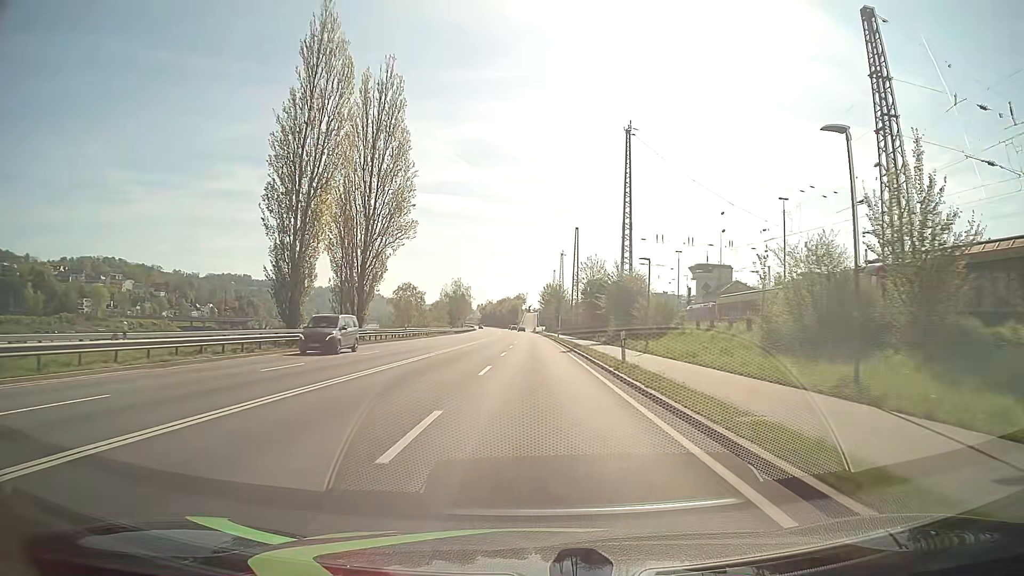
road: primary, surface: asphalt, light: Day
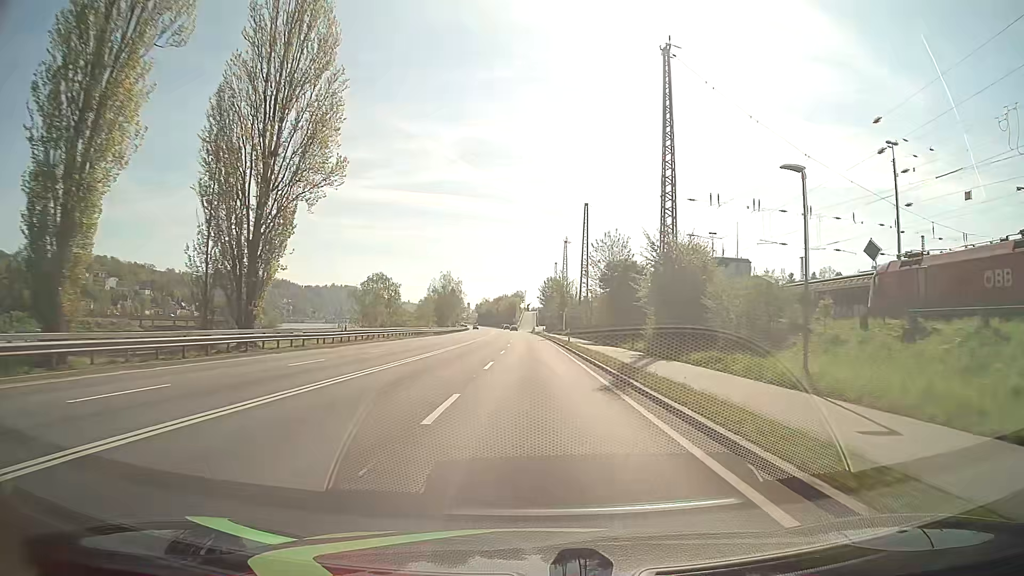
(0.0, +21.5) m; 0°
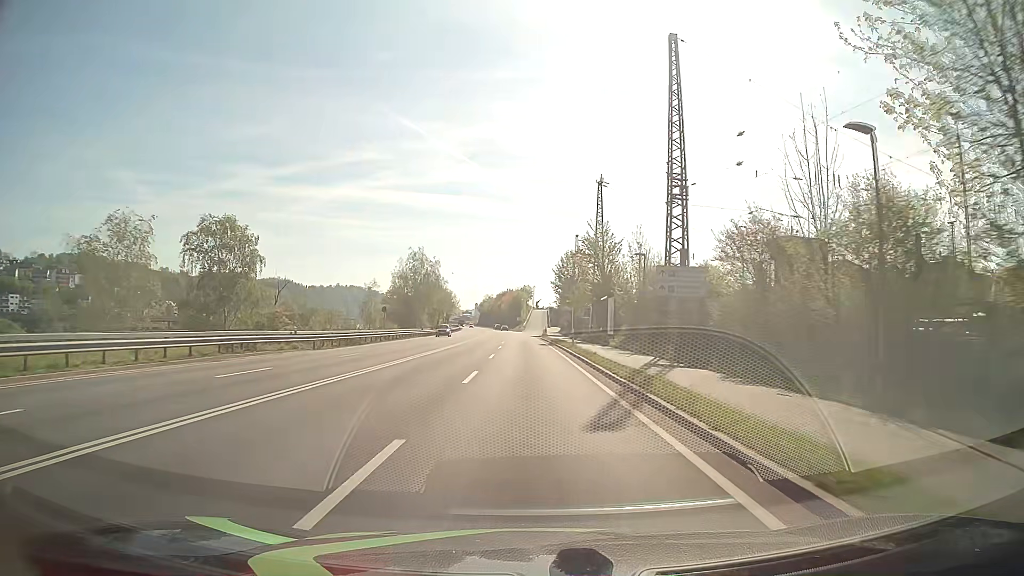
(-0.4, +53.7) m; -1°
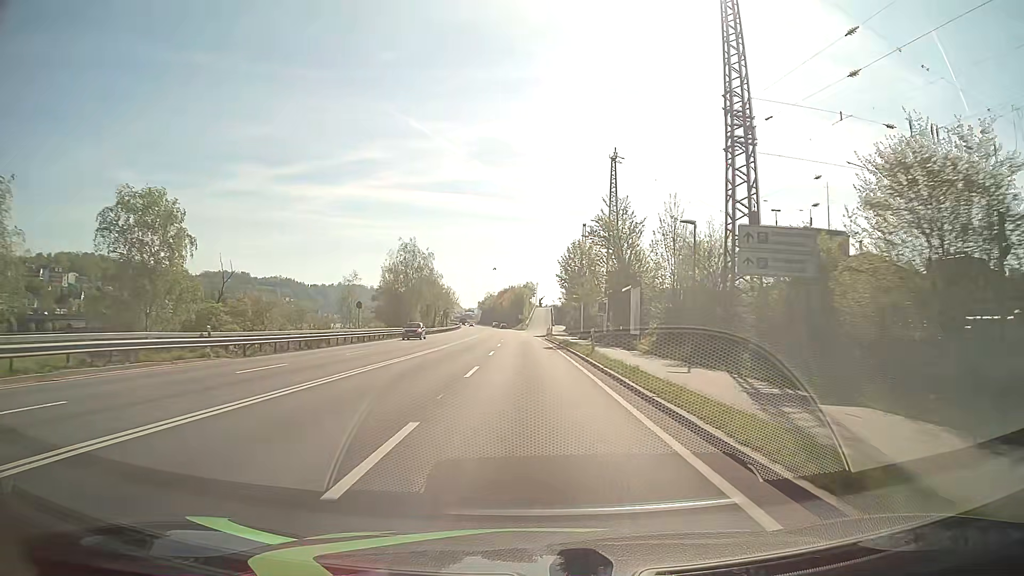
(0.0, +10.7) m; -1°
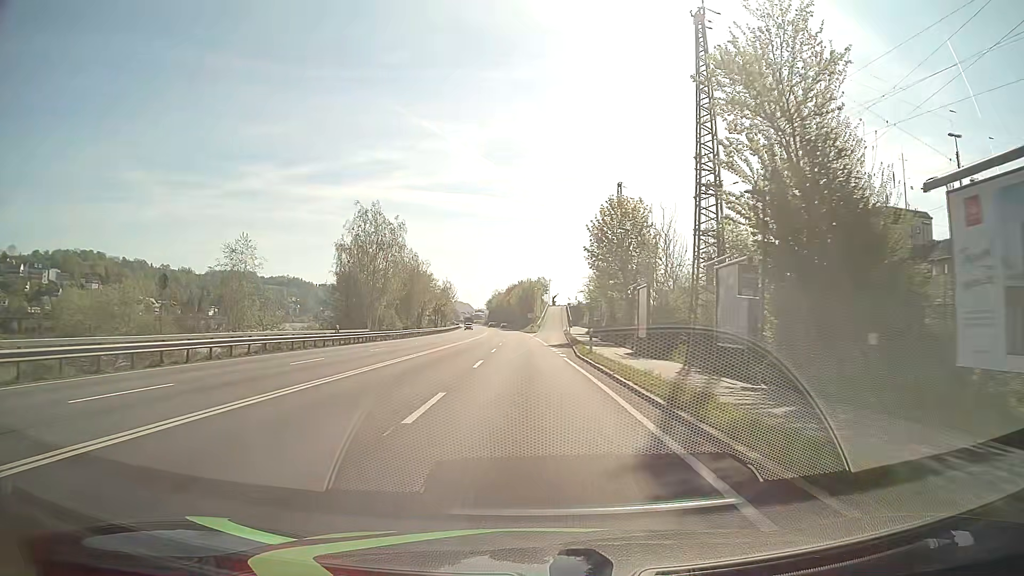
(-0.2, +32.2) m; -1°
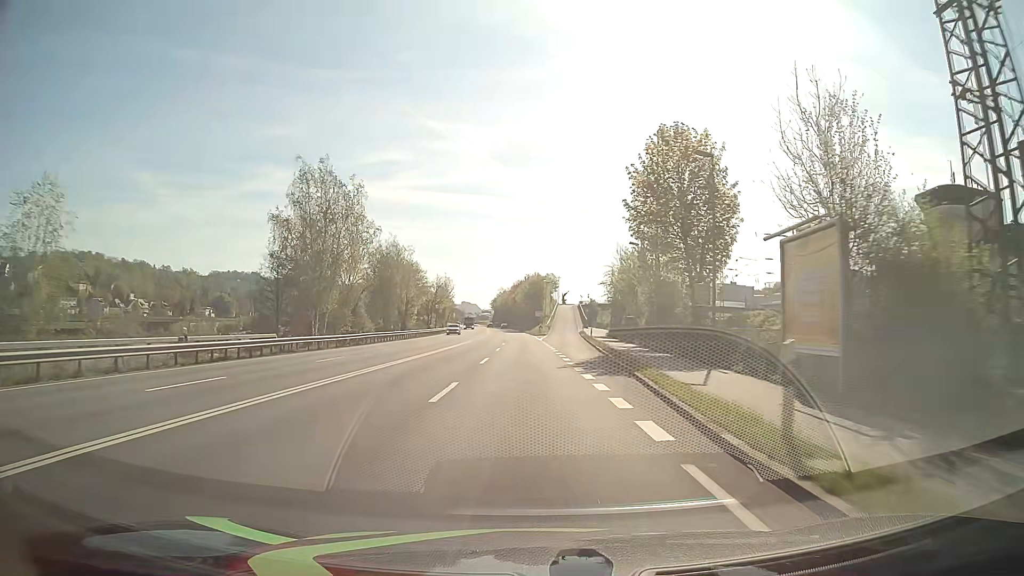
(-0.1, +21.5) m; -1°
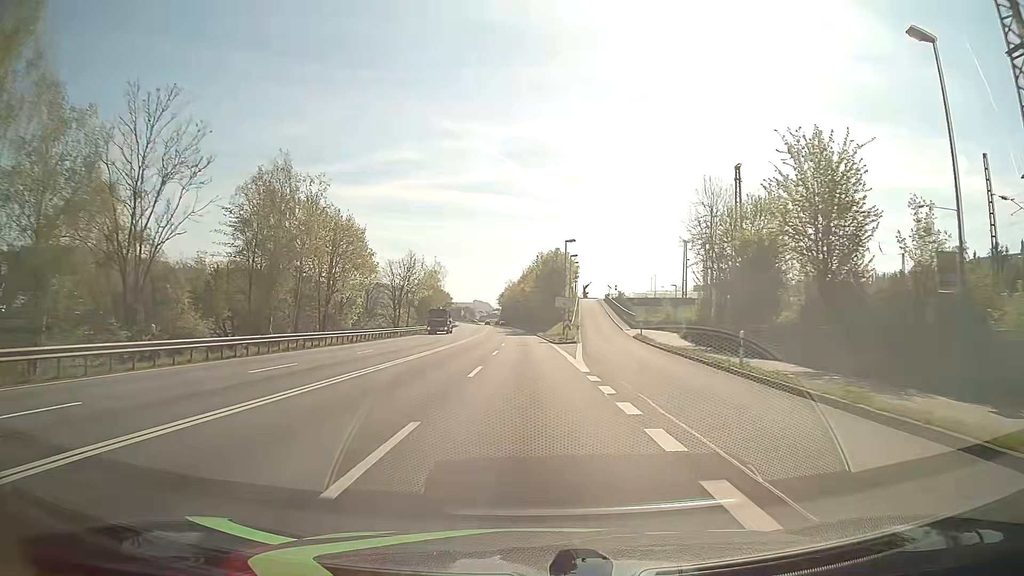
(-0.4, +43.0) m; -1°
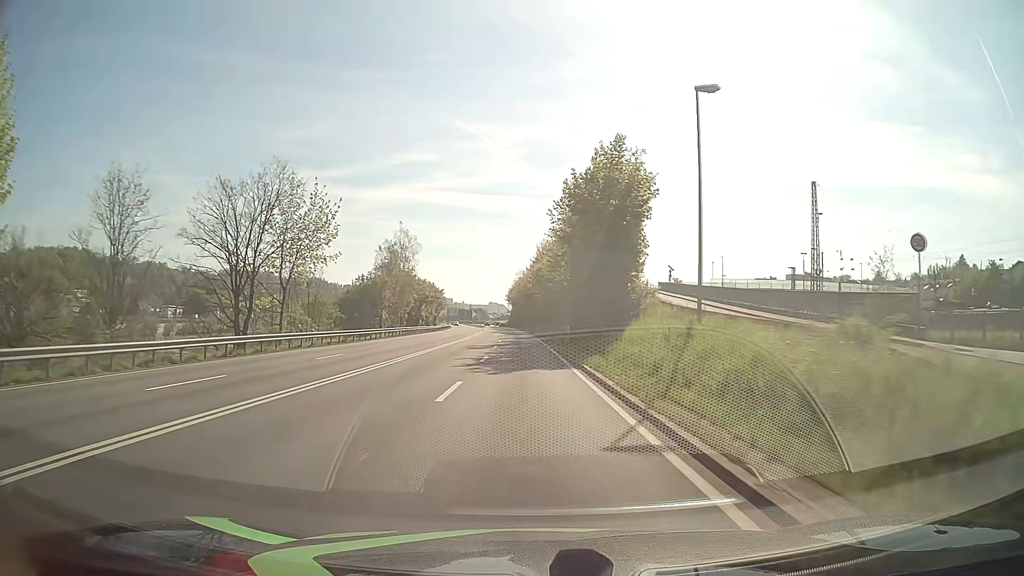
(-0.7, +53.7) m; -2°
(0, +10) (0, +20) (0, +30) (-1, +40) (-1, +50) (-1, +60) (-2, +70) (-2, +80) (-3, +90) (-3, +100) m
